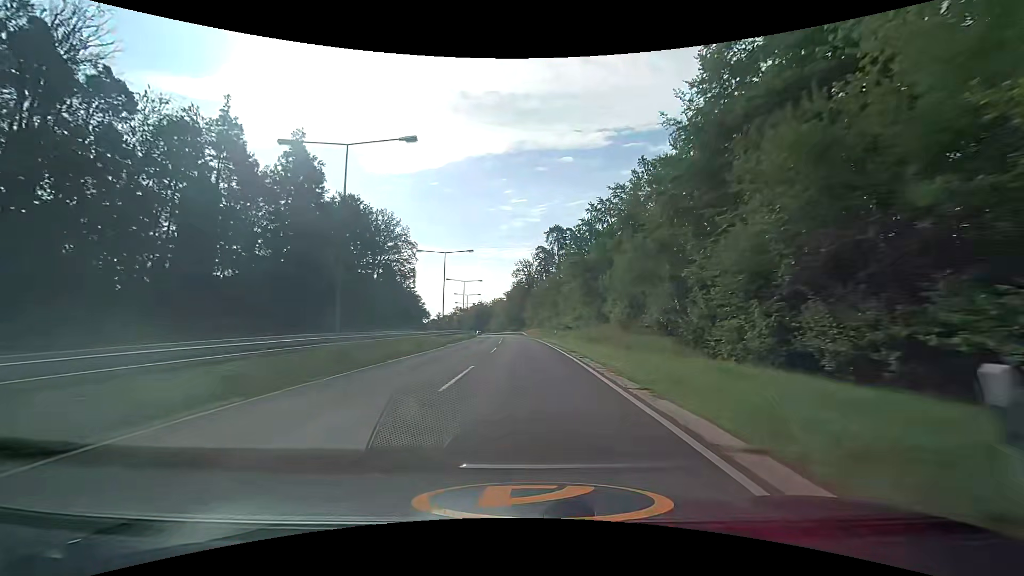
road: trunk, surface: asphalt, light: Day
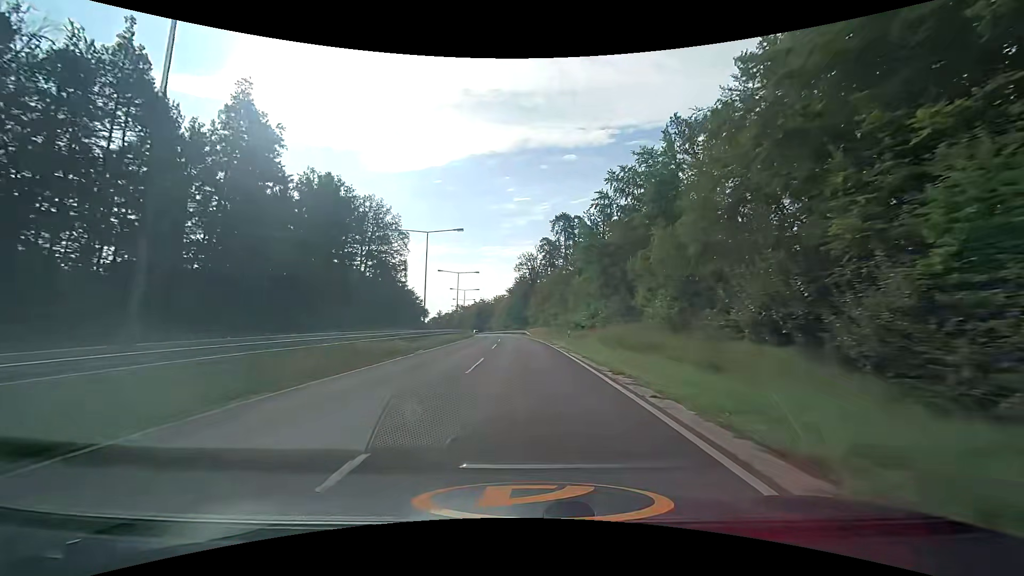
(0.0, +11.4) m; 0°
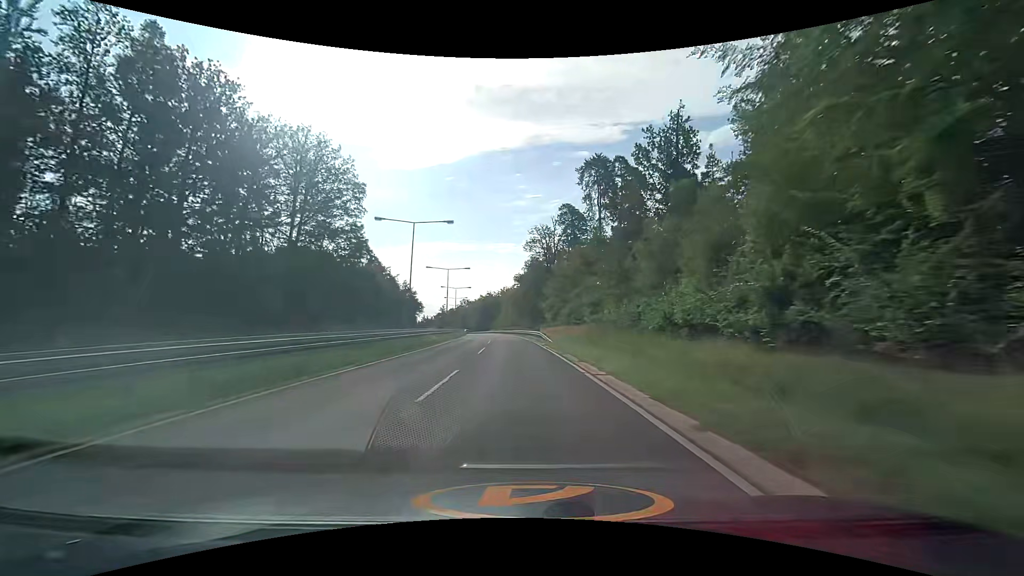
(-0.5, +35.8) m; -2°
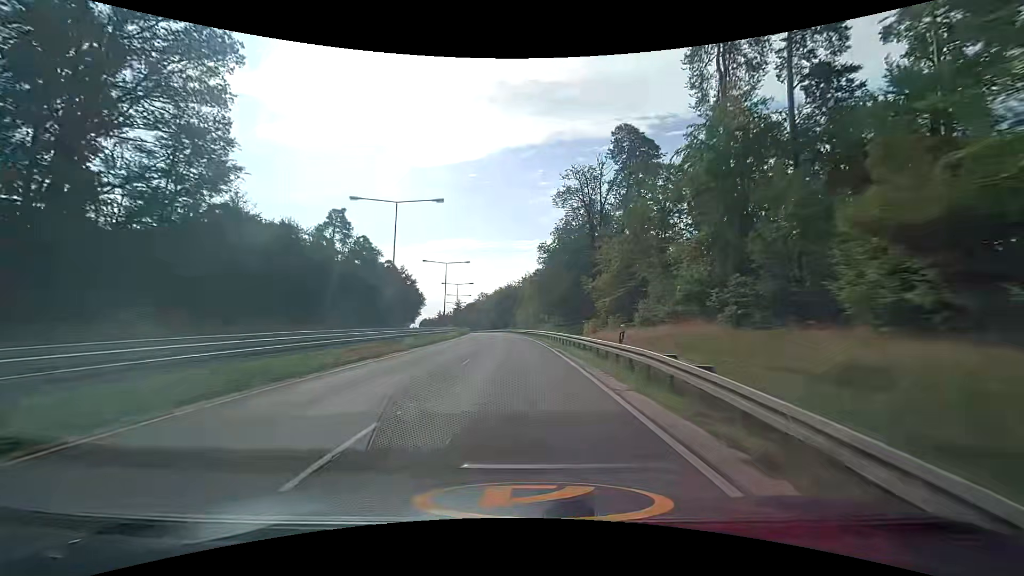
(-0.9, +38.4) m; -3°
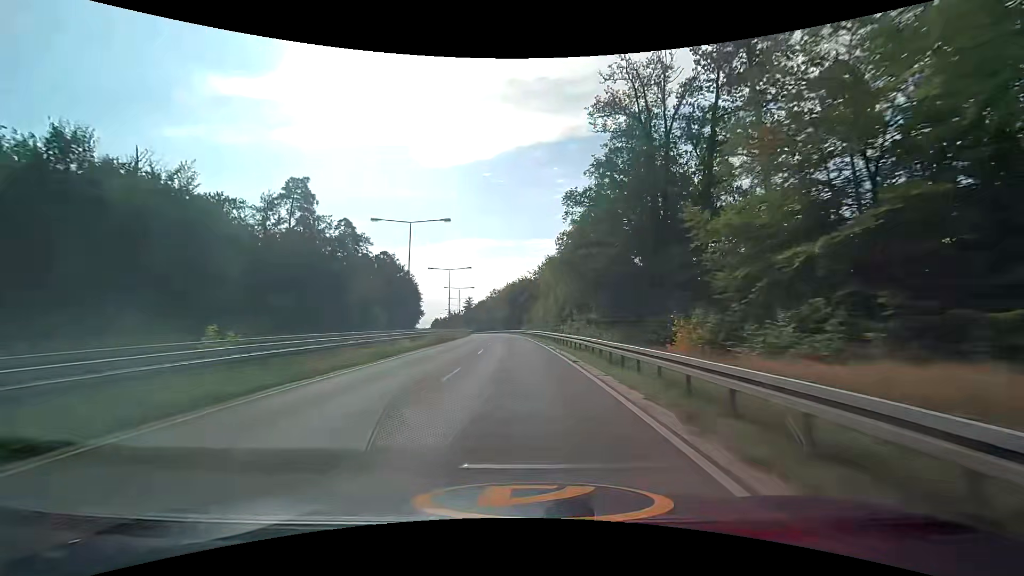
(-0.4, +27.0) m; -2°
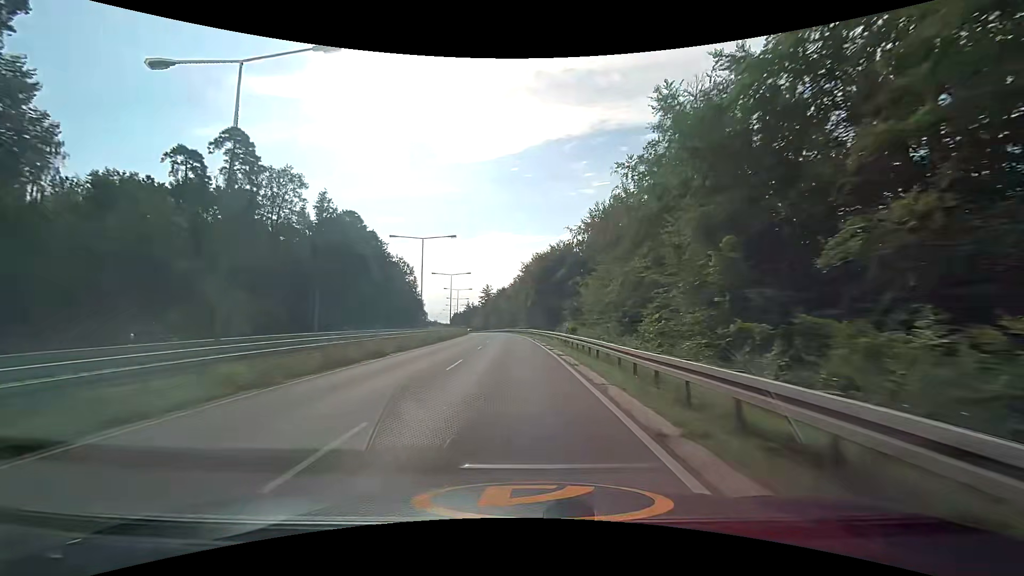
(-1.7, +57.1) m; -3°
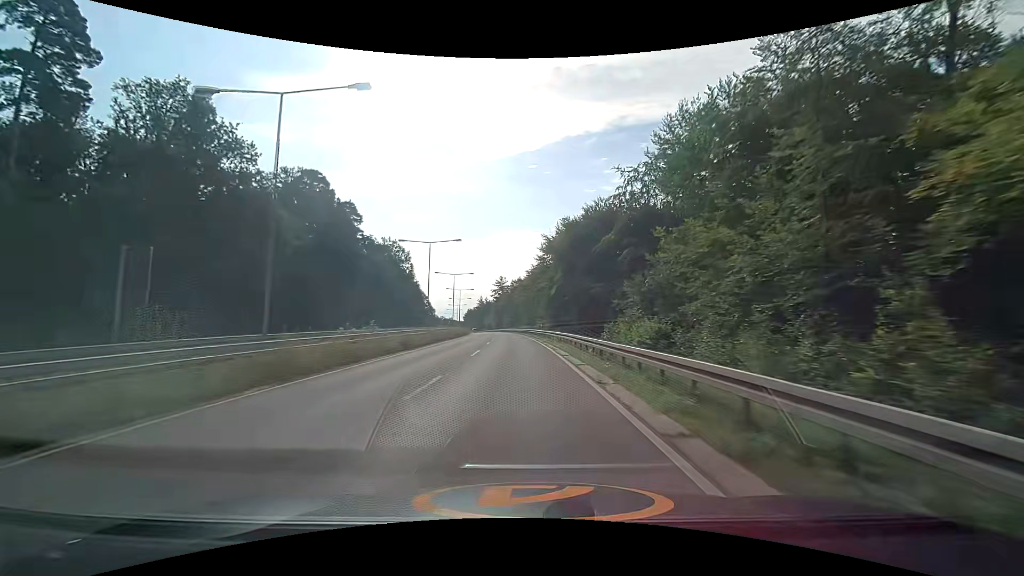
(-0.7, +30.0) m; -2°
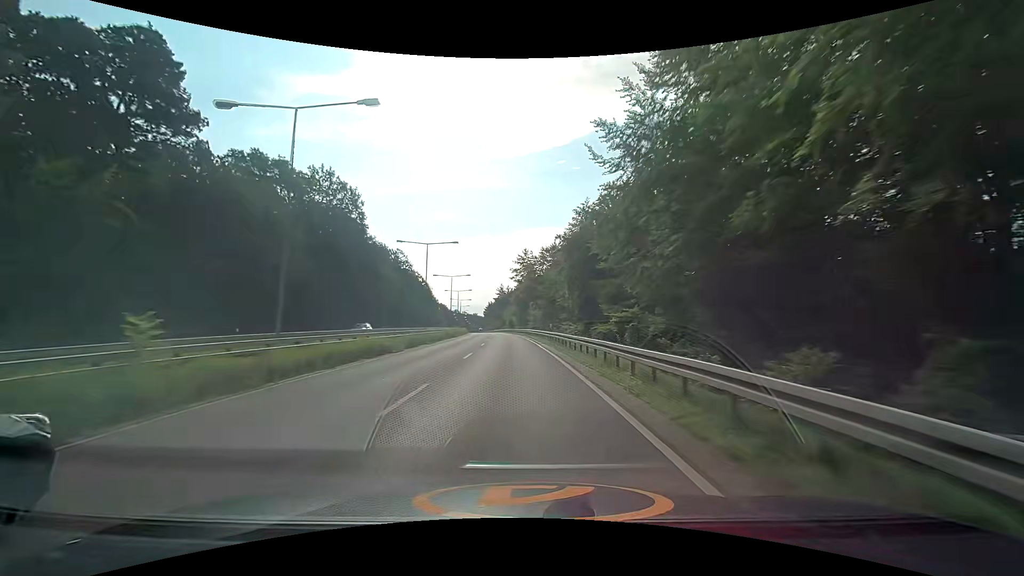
(-1.9, +61.6) m; -3°
(0, +10) (0, +20) (0, +30) (-1, +40) (-1, +50) (-2, +60) (-3, +70) (-4, +80) (-5, +90) (-6, +100) m
